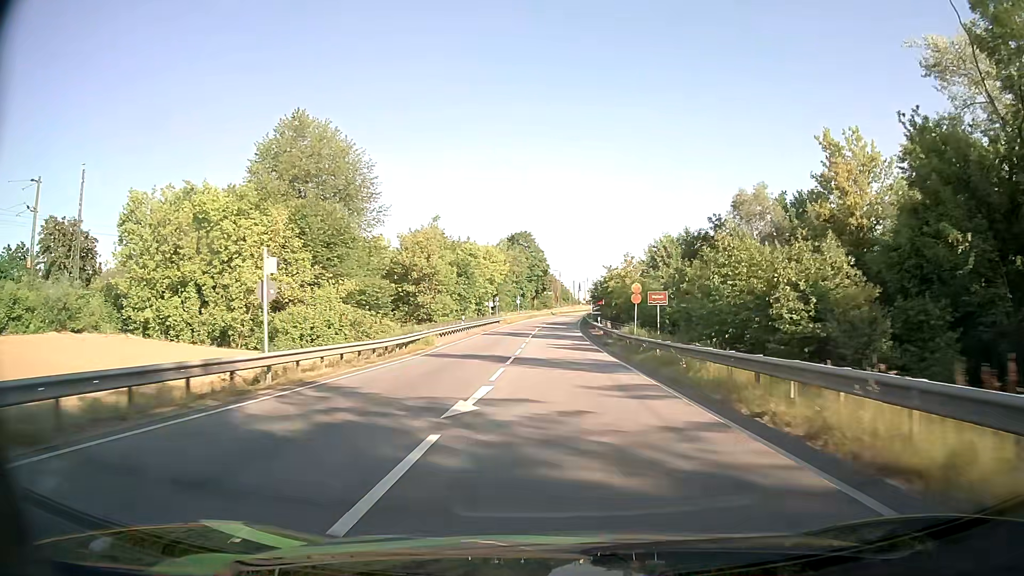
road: primary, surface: asphalt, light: Day
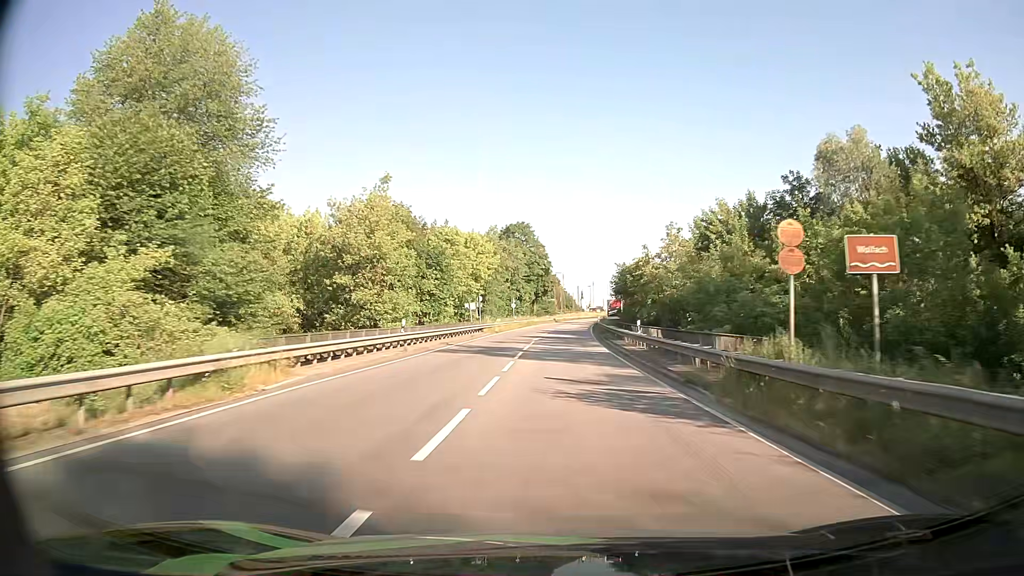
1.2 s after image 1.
(0.0, +21.8) m; 0°
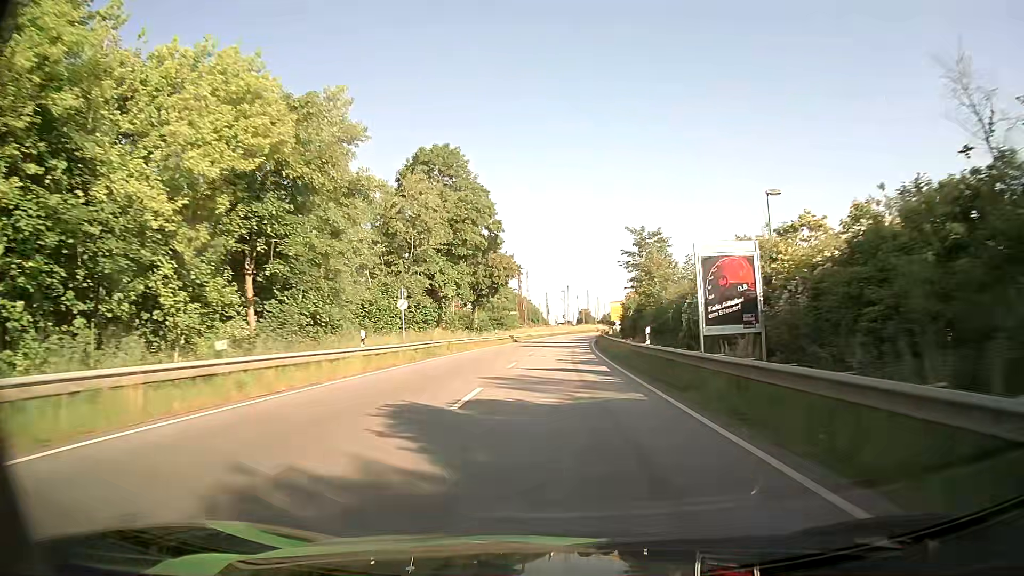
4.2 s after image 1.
(+1.1, +55.9) m; +3°
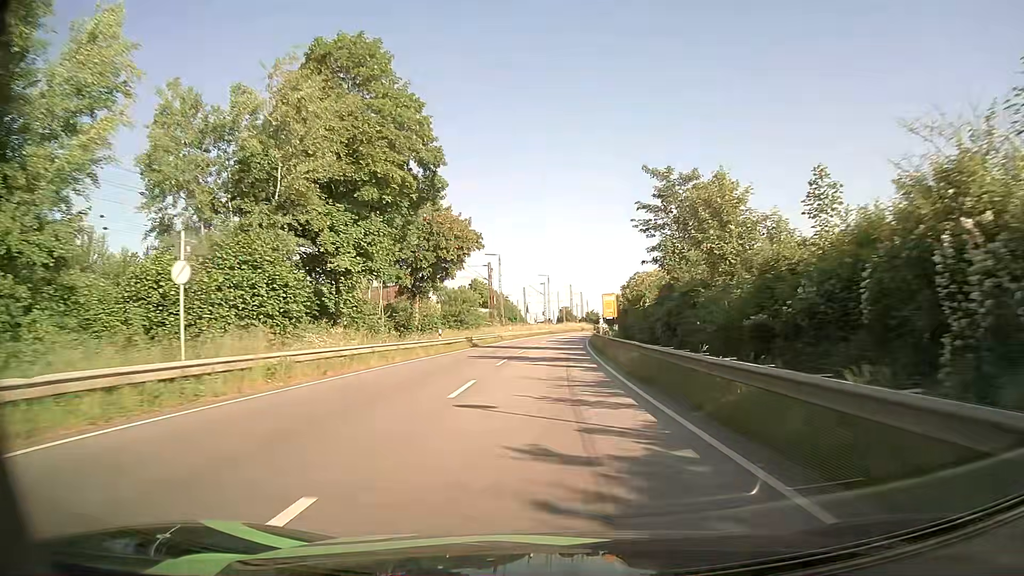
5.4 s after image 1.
(+0.3, +22.3) m; +2°
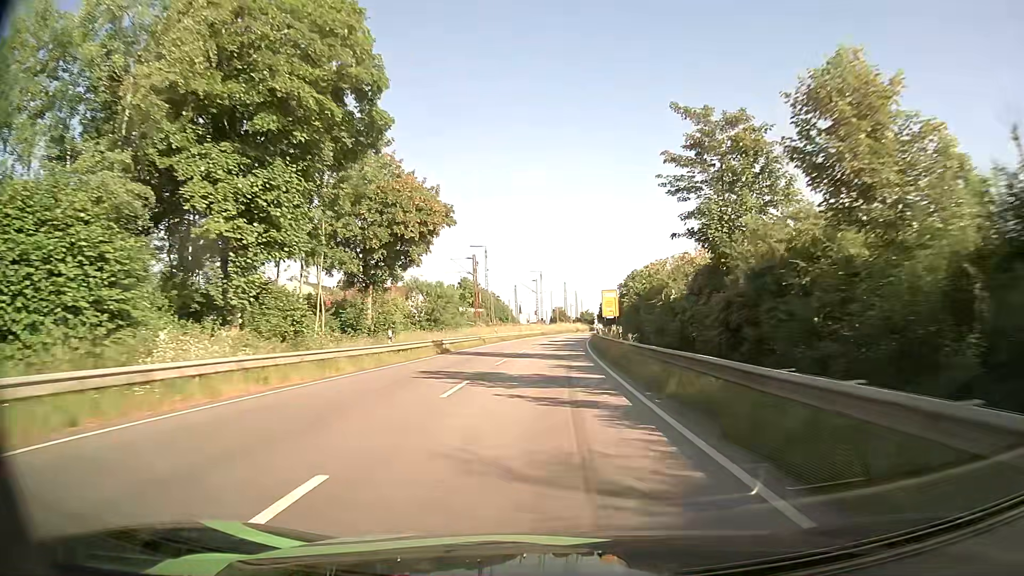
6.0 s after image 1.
(+0.1, +11.2) m; +1°
